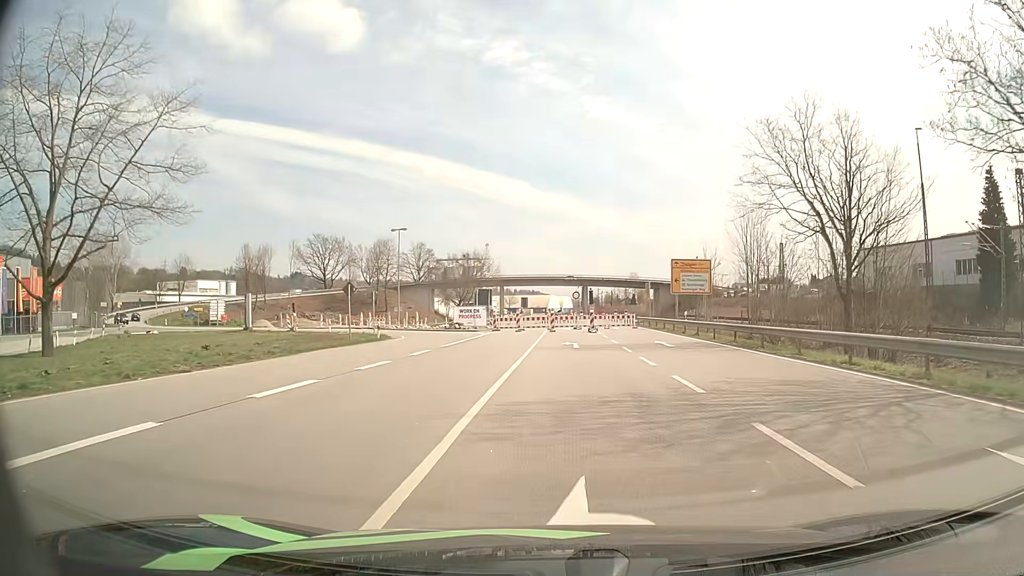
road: primary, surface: asphalt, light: Day
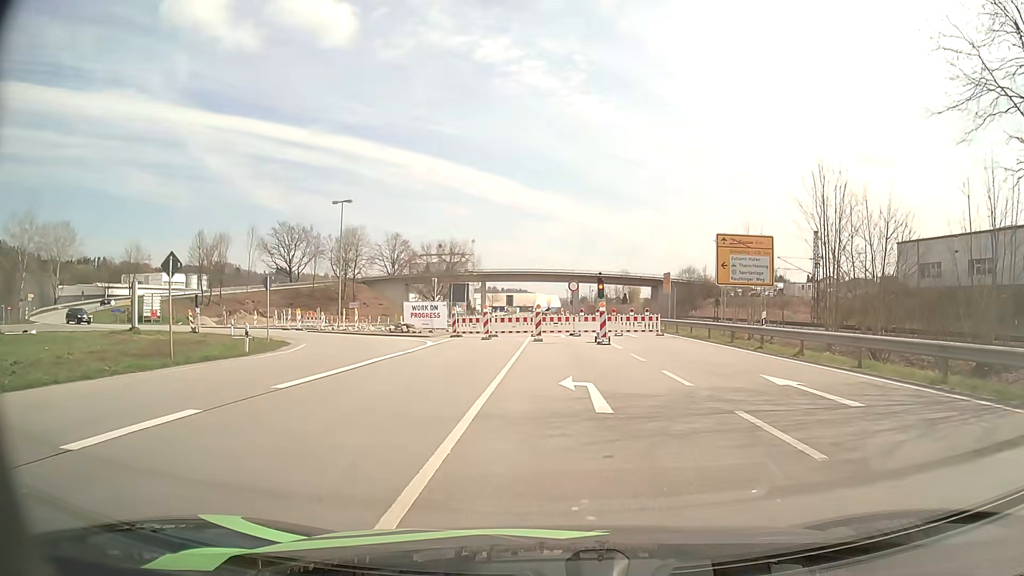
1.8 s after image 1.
(+0.2, +16.4) m; +1°
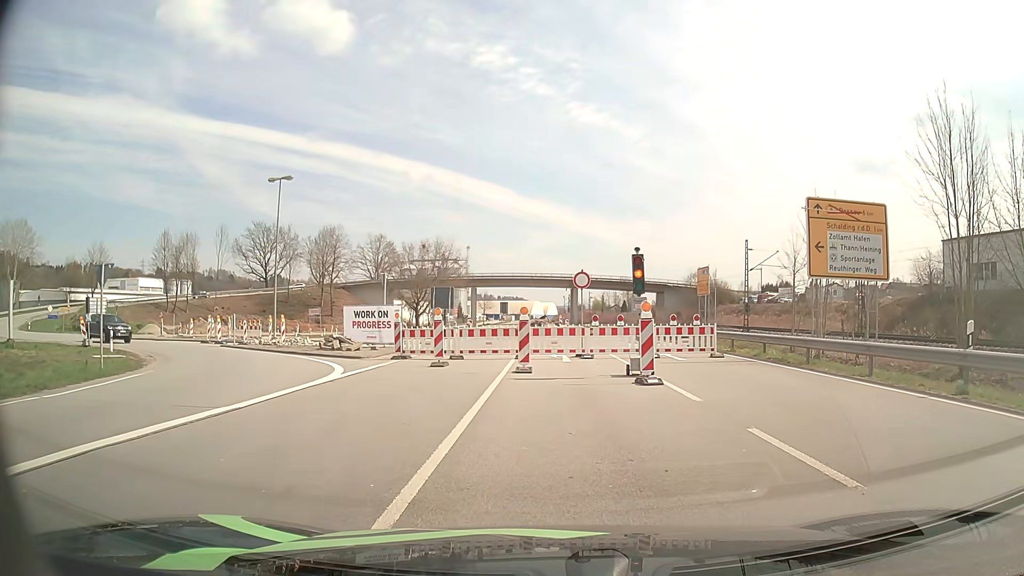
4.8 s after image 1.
(+0.2, +12.5) m; +1°
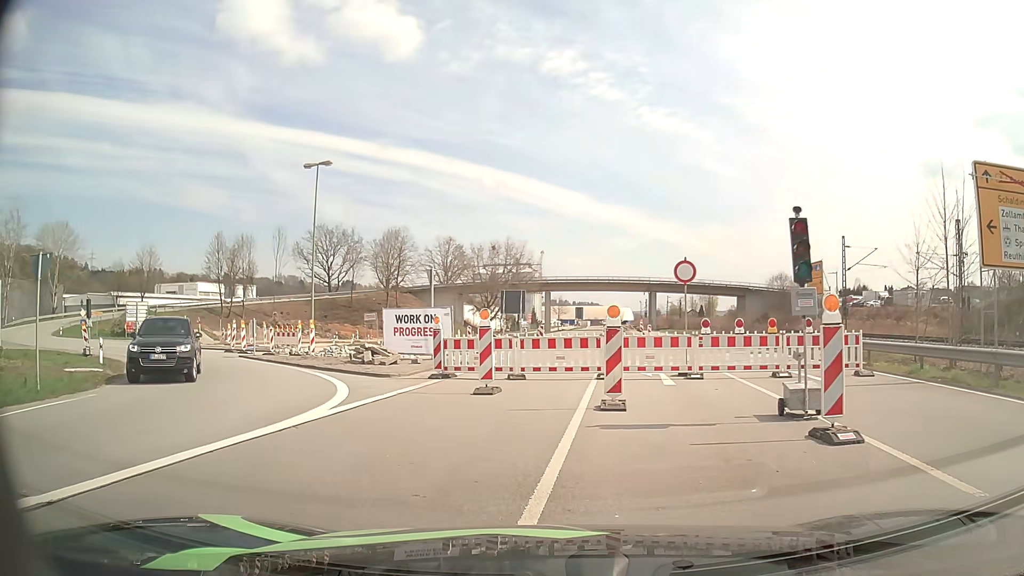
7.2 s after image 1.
(-0.3, +6.2) m; -7°
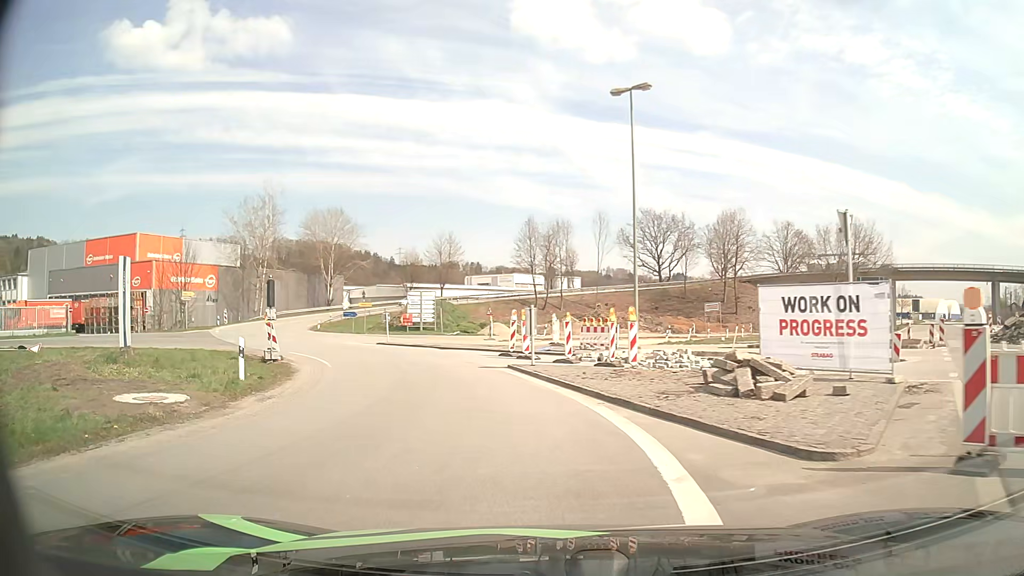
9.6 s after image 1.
(-3.1, +12.0) m; -27°
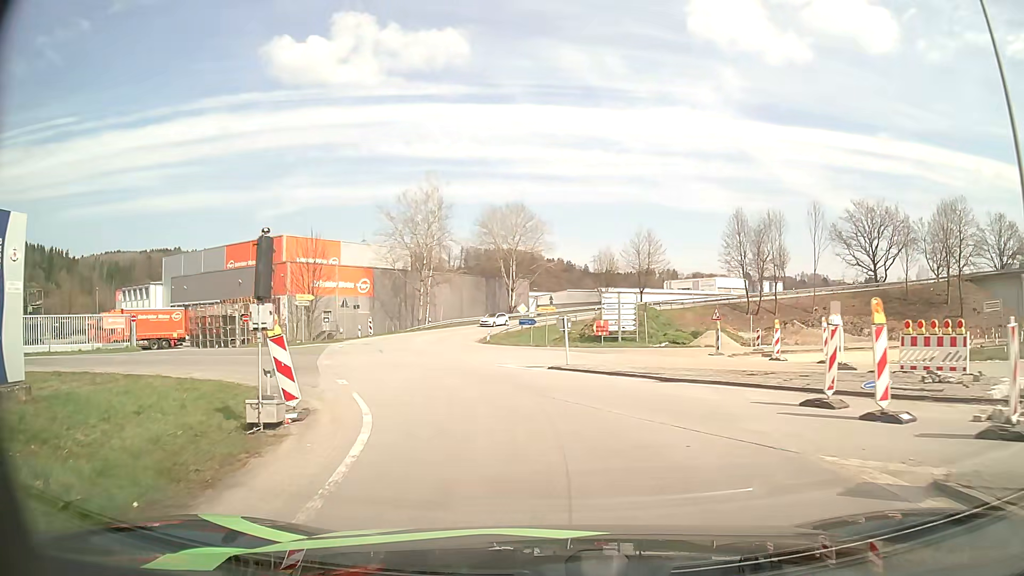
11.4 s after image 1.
(-2.5, +13.7) m; -18°
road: unclassified
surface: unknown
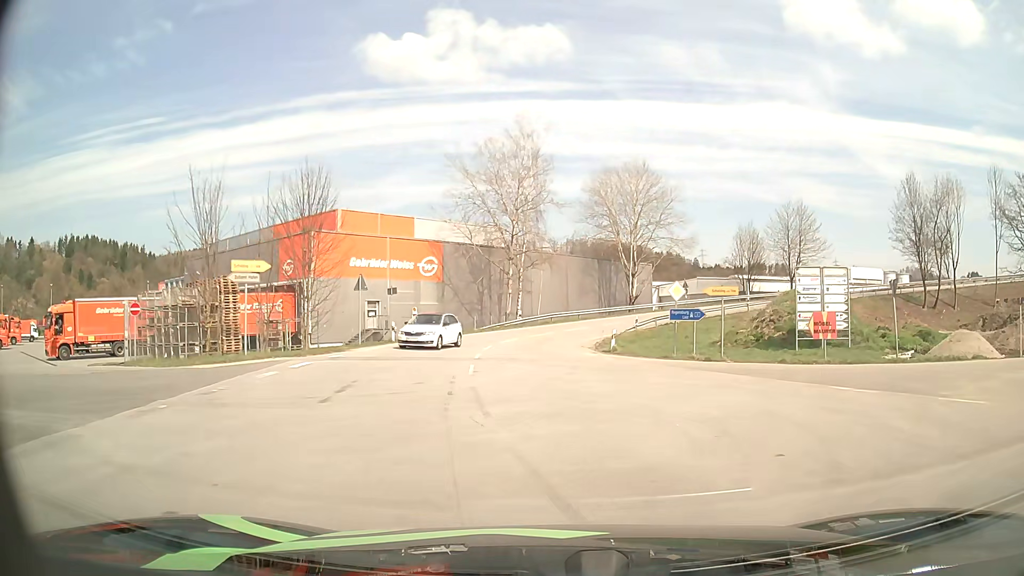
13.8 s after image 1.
(-2.6, +22.3) m; -9°
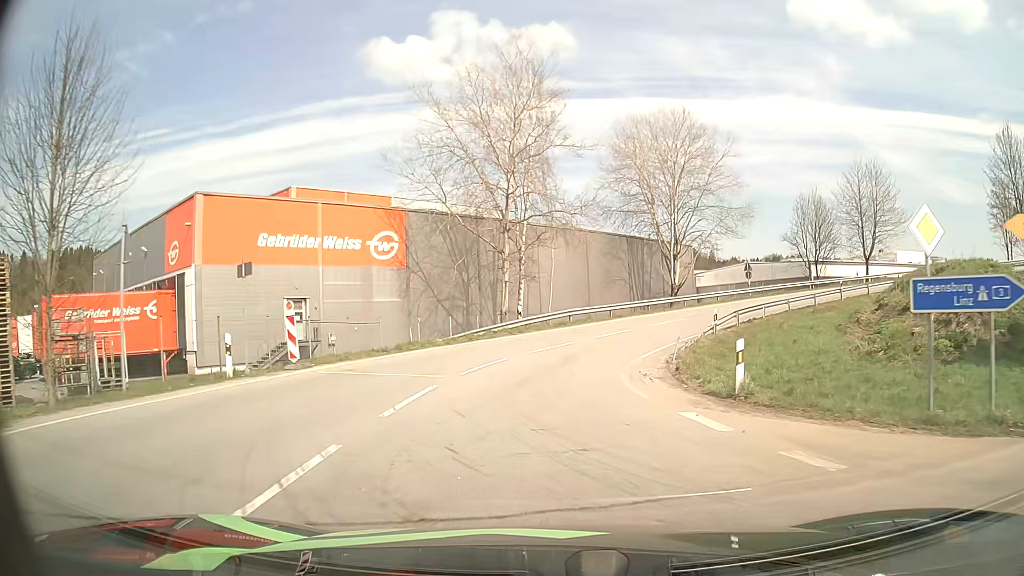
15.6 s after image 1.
(-0.2, +18.4) m; -1°
(0, +10) (+1, +20) (+5, +29) (+10, +38) (+18, +44) (+26, +50) (+35, +53) (+45, +54) (+55, +53) (+65, +51) m
